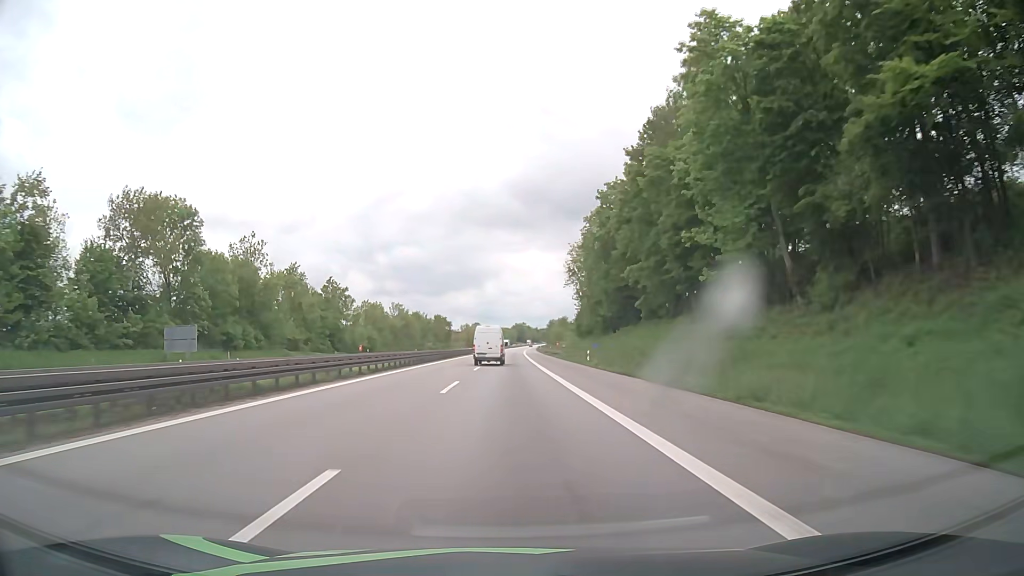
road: motorway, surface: asphalt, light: Day
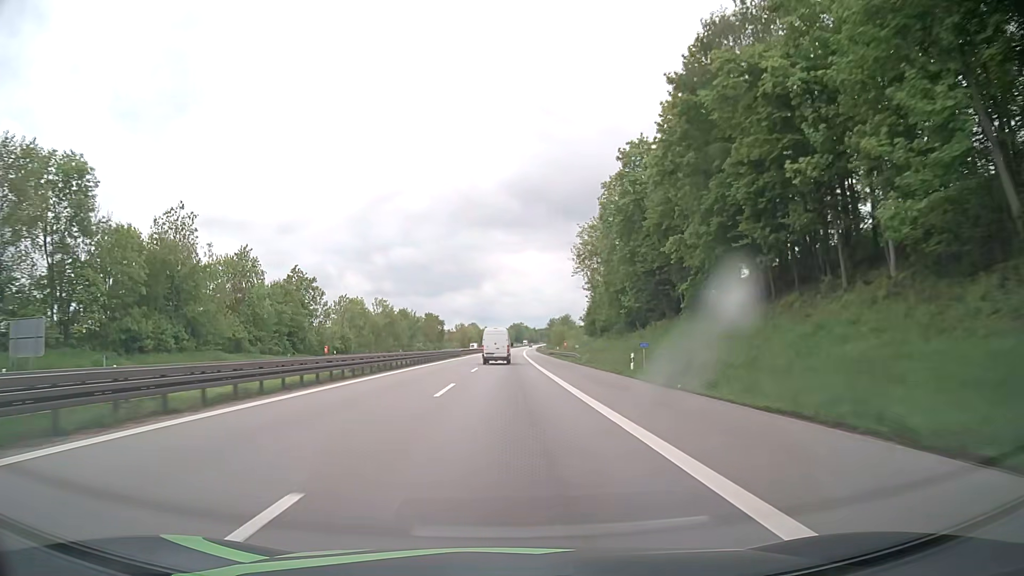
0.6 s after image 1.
(+0.1, +19.4) m; 0°
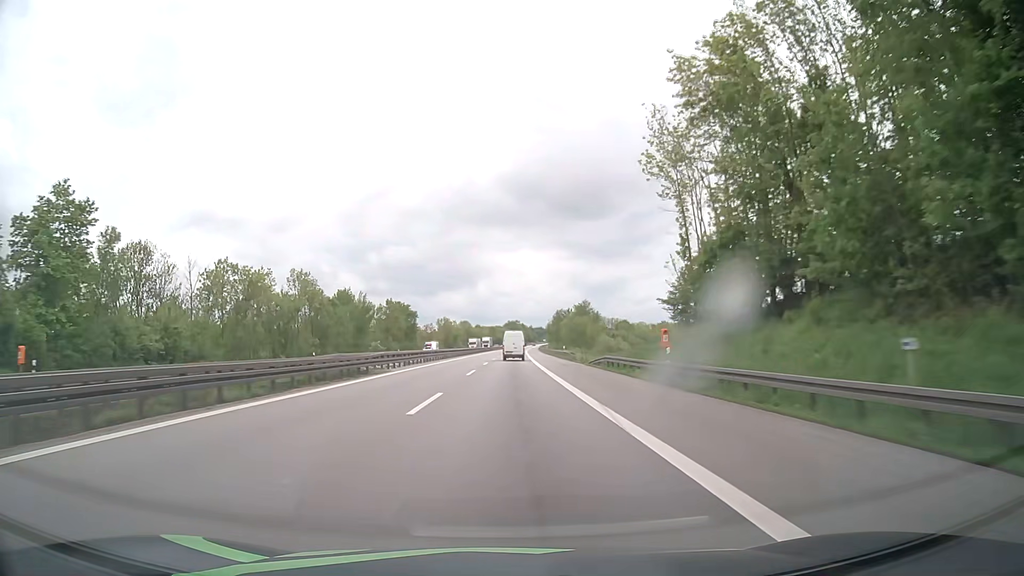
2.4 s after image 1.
(+0.3, +59.4) m; +1°
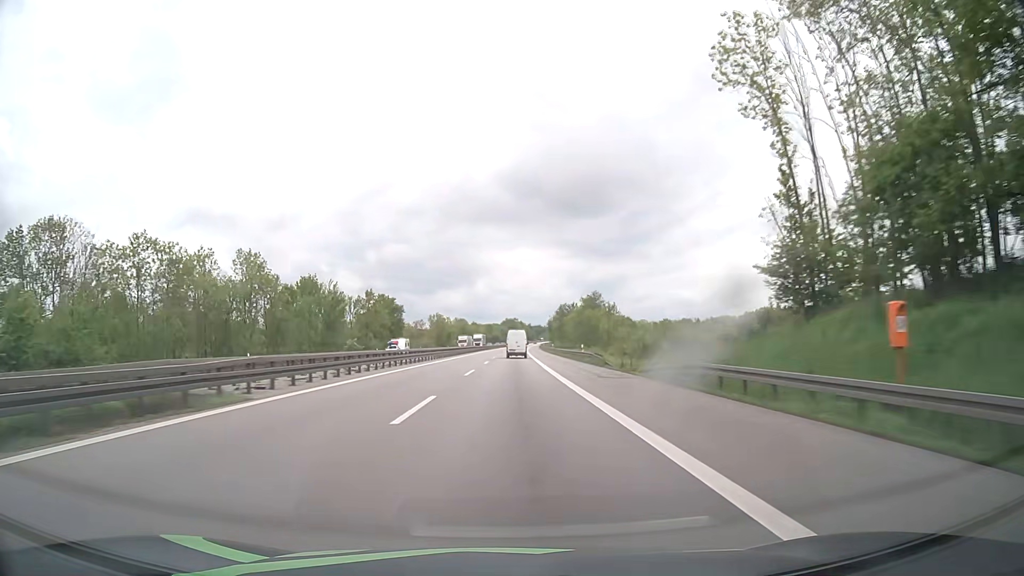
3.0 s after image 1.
(0.0, +20.1) m; 0°
(0, +10) (0, +20) (0, +30) (0, +40) (0, +50) (0, +60) (+1, +70) (+1, +80) (+1, +90) (+1, +100) m
